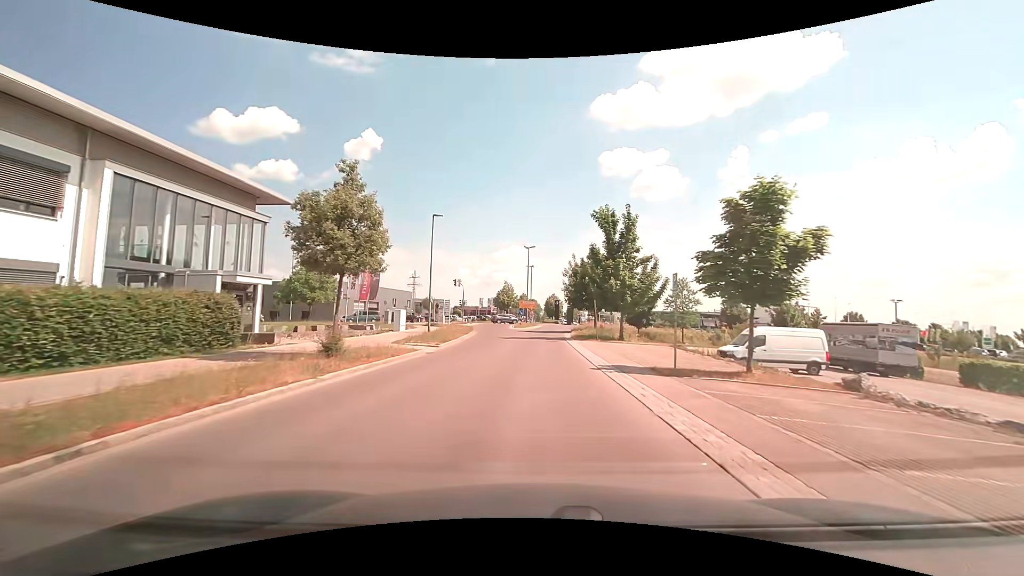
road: unclassified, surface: asphalt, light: Day
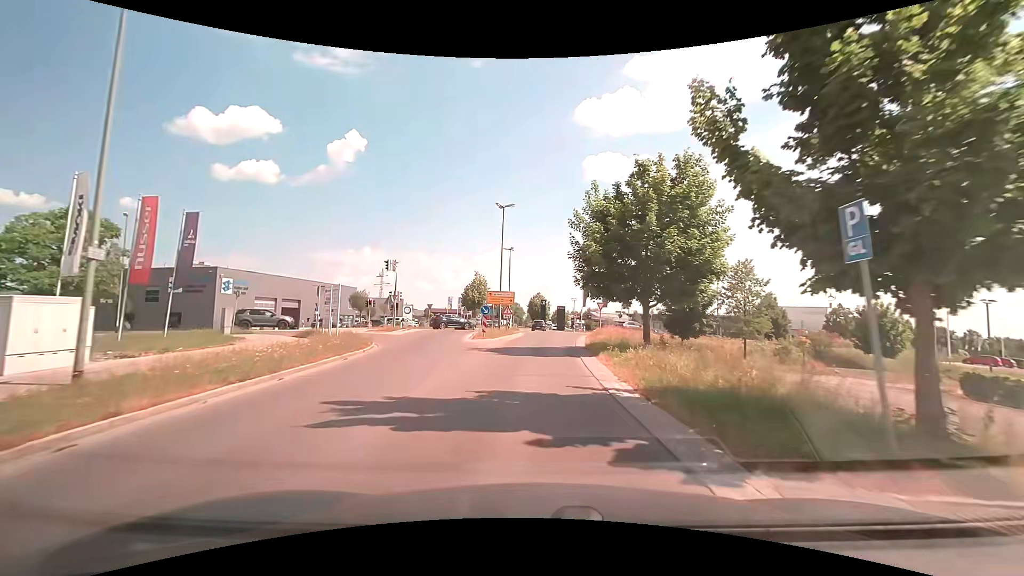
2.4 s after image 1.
(+0.3, +26.7) m; +2°
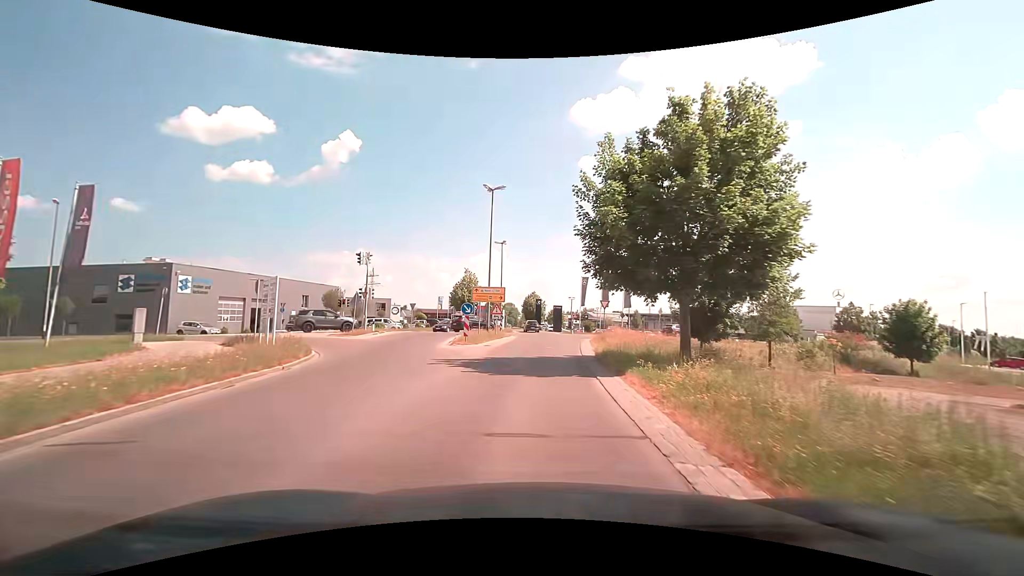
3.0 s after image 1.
(0.0, +5.9) m; 0°
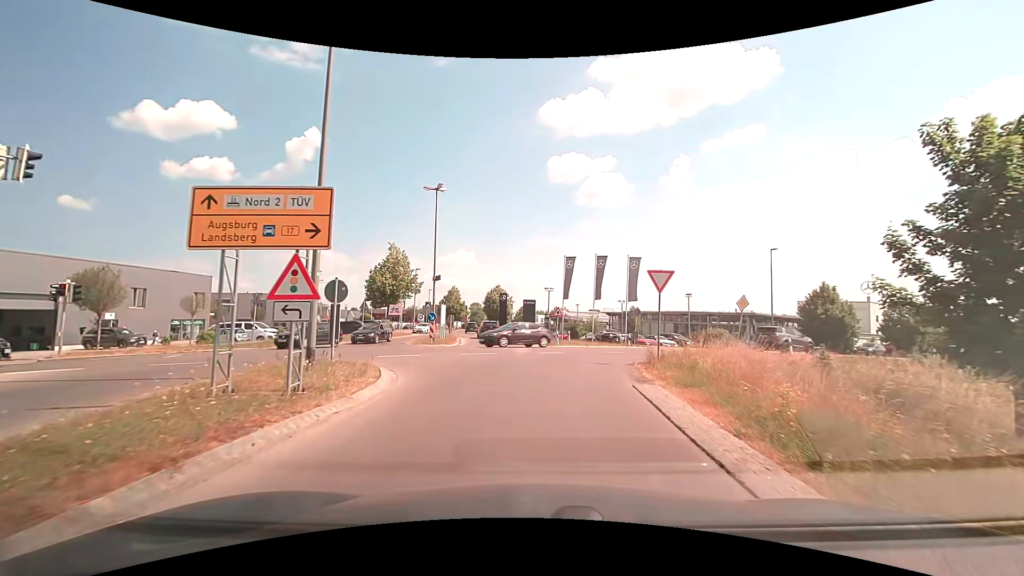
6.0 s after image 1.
(+0.7, +24.9) m; +4°
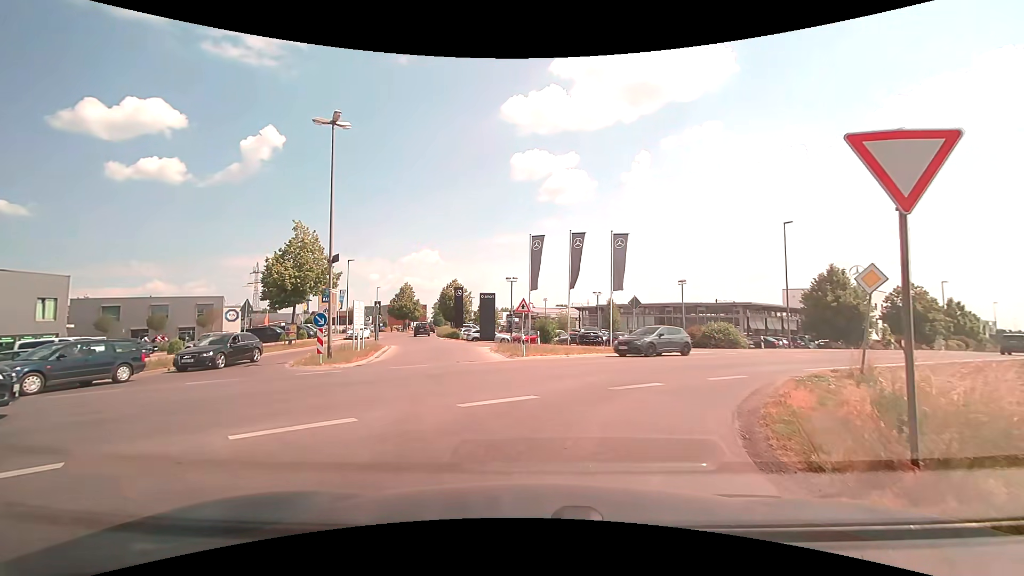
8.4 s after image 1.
(+0.3, +11.4) m; +5°
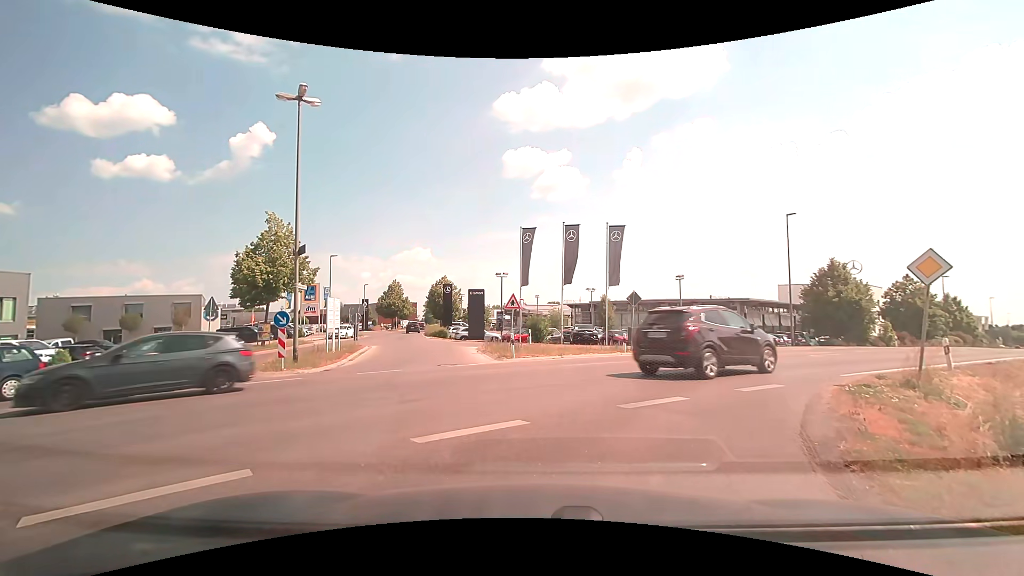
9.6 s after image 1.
(0.0, +2.0) m; +1°
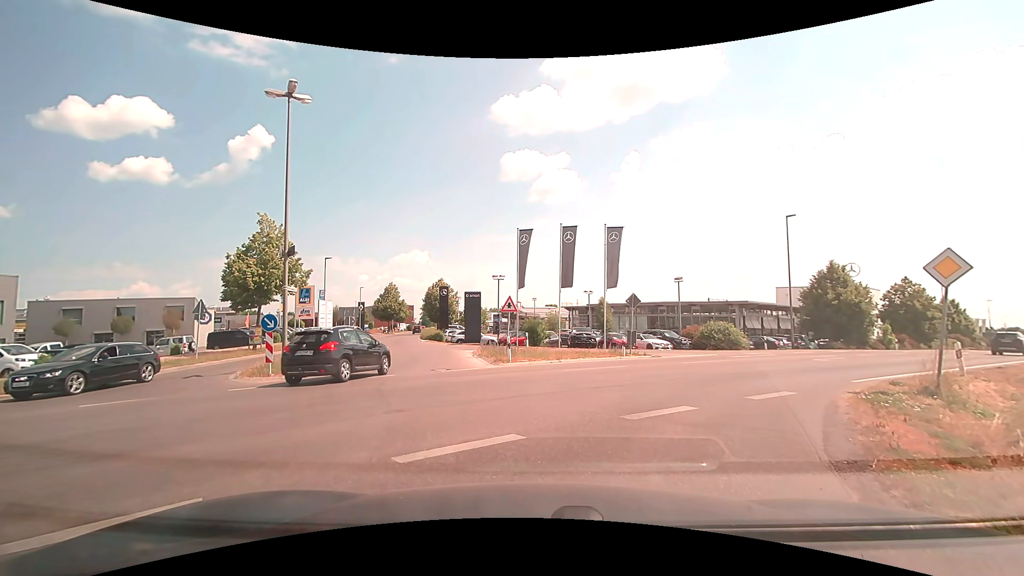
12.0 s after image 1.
(0.0, +0.6) m; 0°
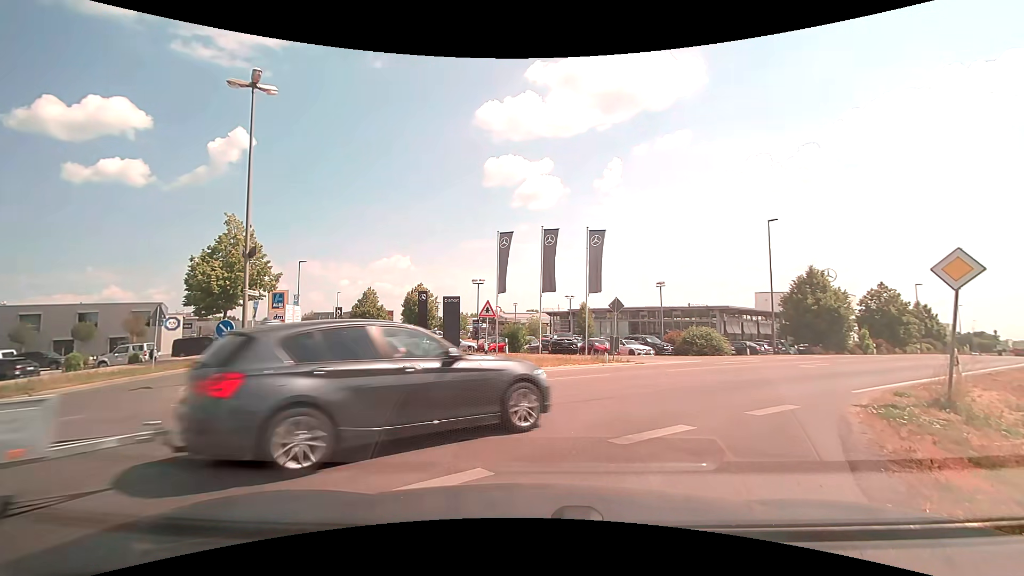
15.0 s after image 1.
(0.0, +1.2) m; +2°
(+2, +10) (+8, +18) (+15, +25) (+23, +31) (+30, +38) (+37, +45) (+44, +52) (+51, +59) (+58, +66) (+65, +74) m
